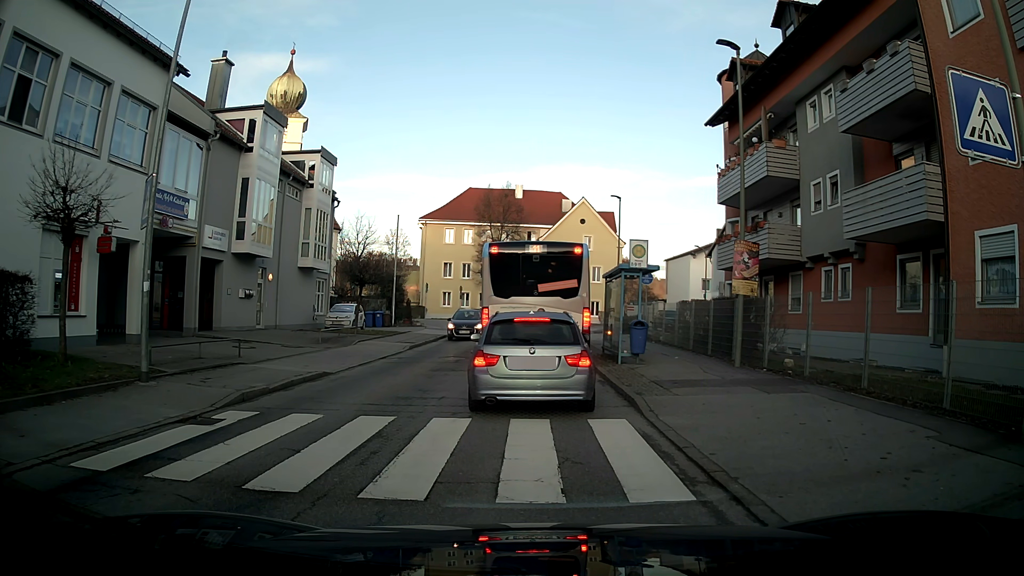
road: unclassified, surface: asphalt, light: Day
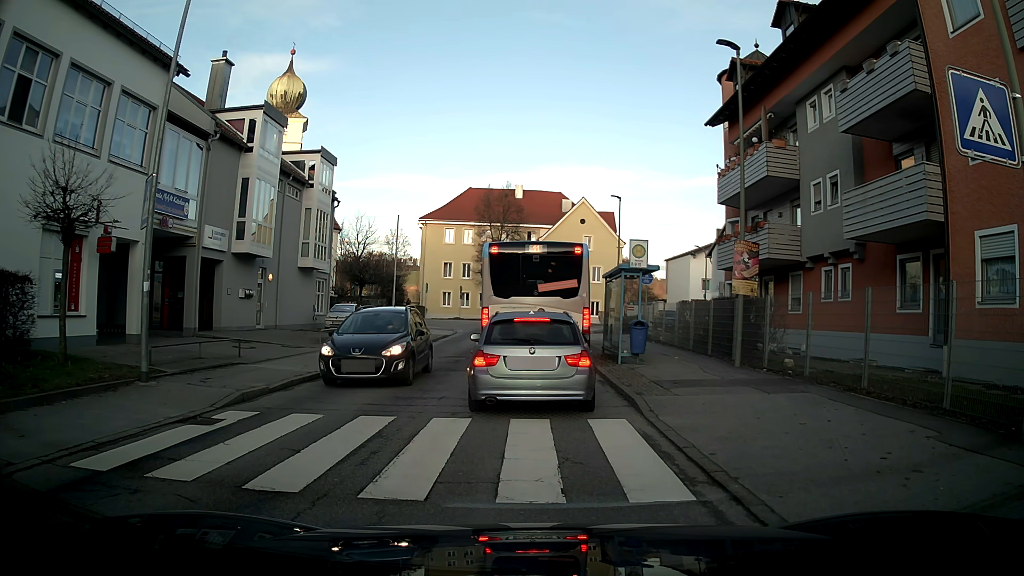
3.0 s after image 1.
(0.0, 0.0) m; 0°
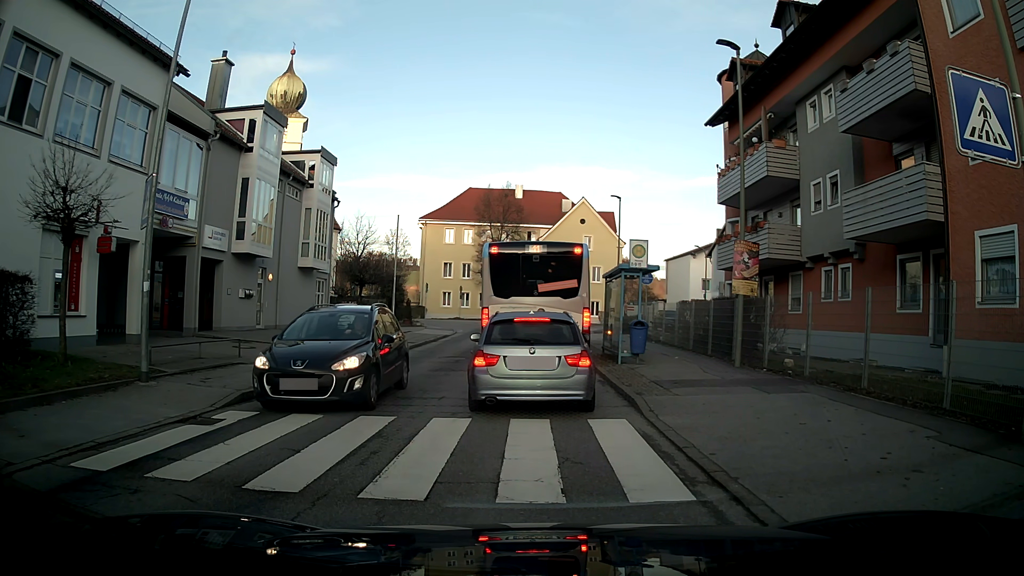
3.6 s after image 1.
(0.0, 0.0) m; 0°
